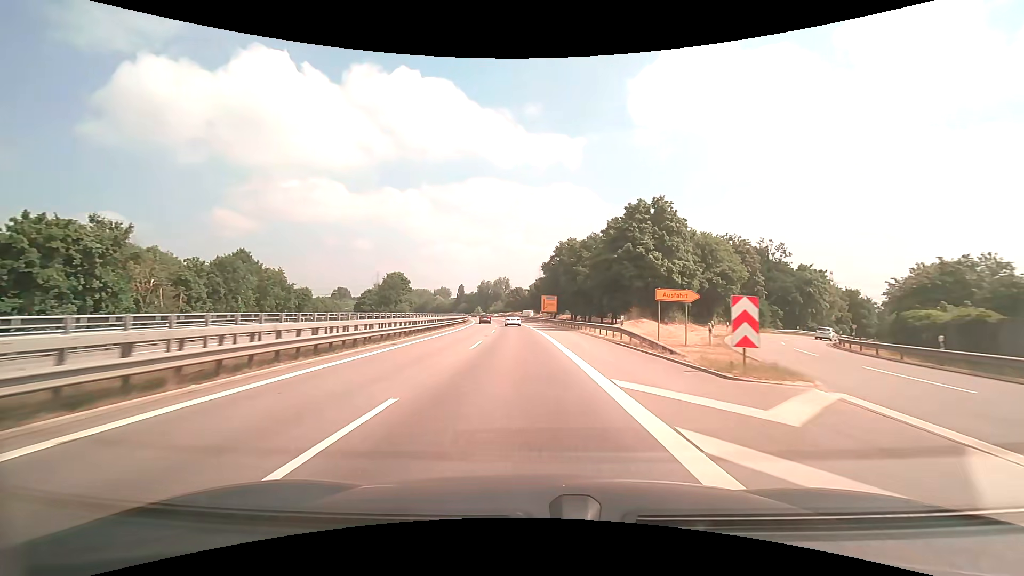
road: trunk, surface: asphalt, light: Day
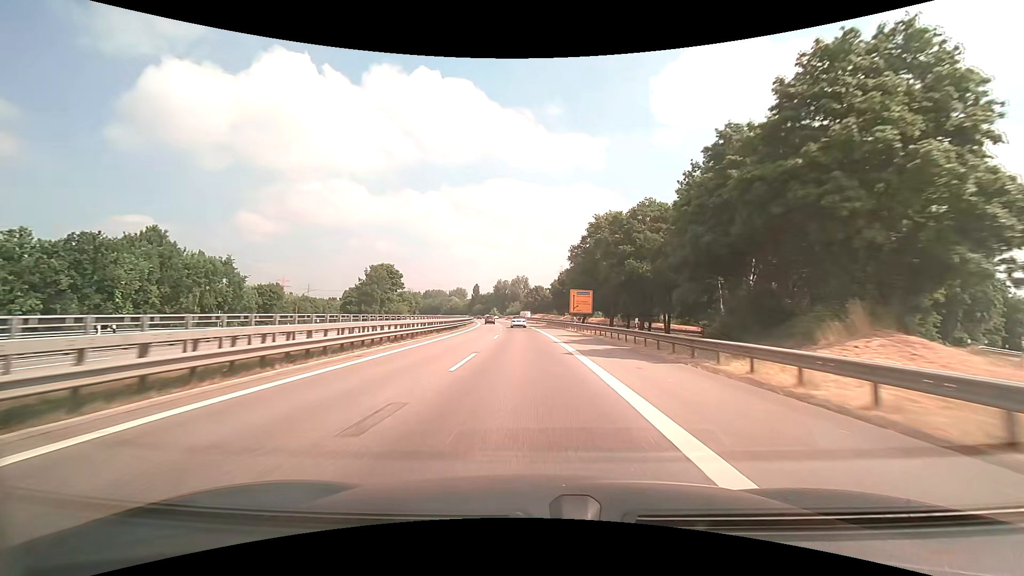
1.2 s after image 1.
(-0.5, +25.6) m; -2°
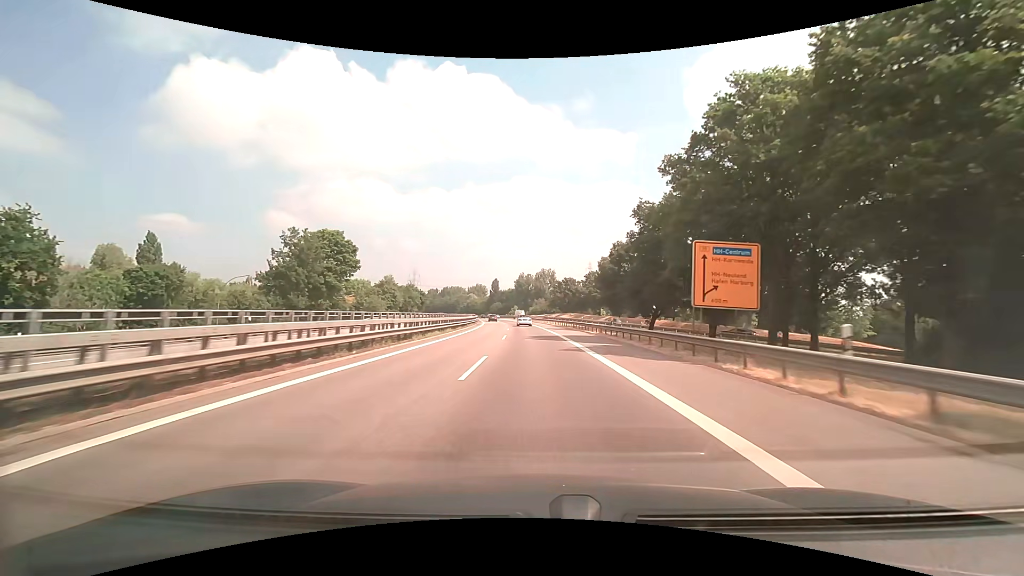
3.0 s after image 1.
(-1.1, +38.3) m; -3°
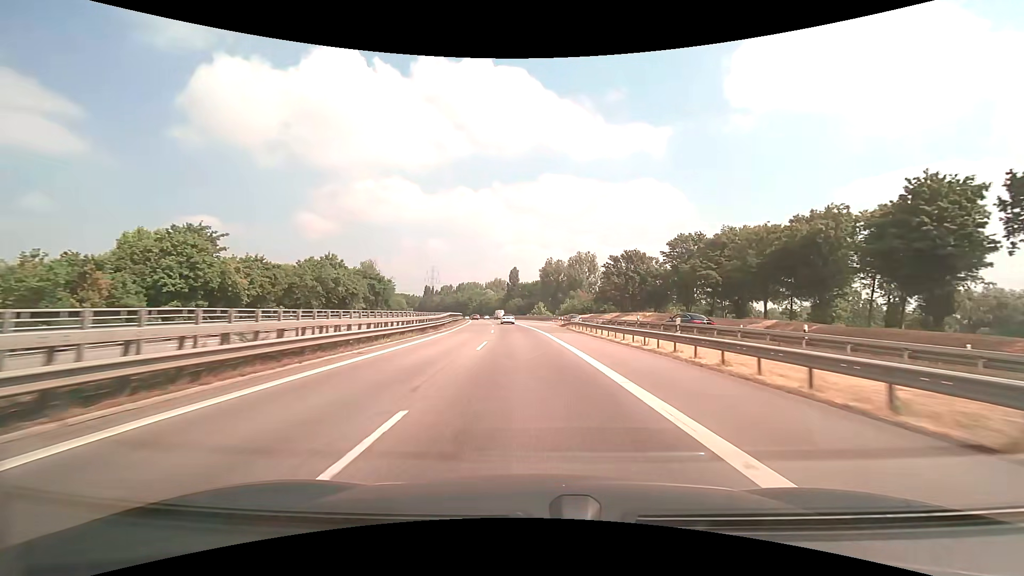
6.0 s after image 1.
(-1.4, +63.4) m; -3°
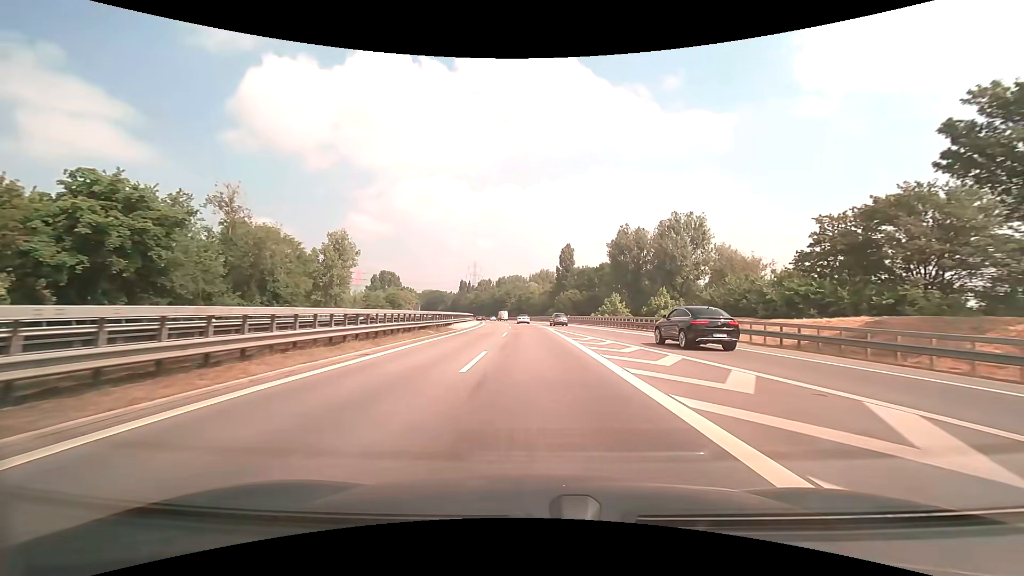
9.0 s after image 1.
(-3.3, +62.8) m; -6°
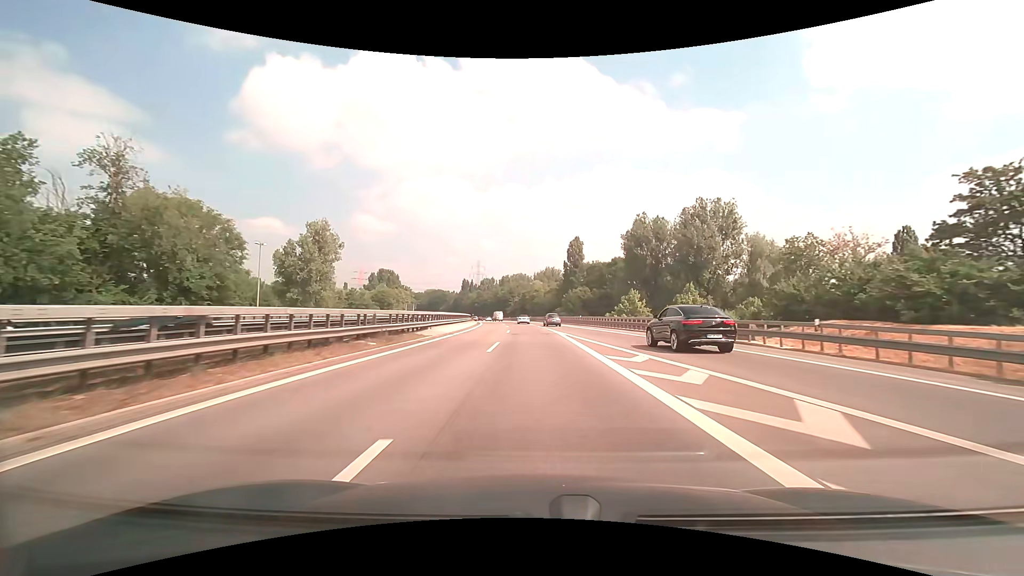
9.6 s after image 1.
(0.0, +12.3) m; 0°
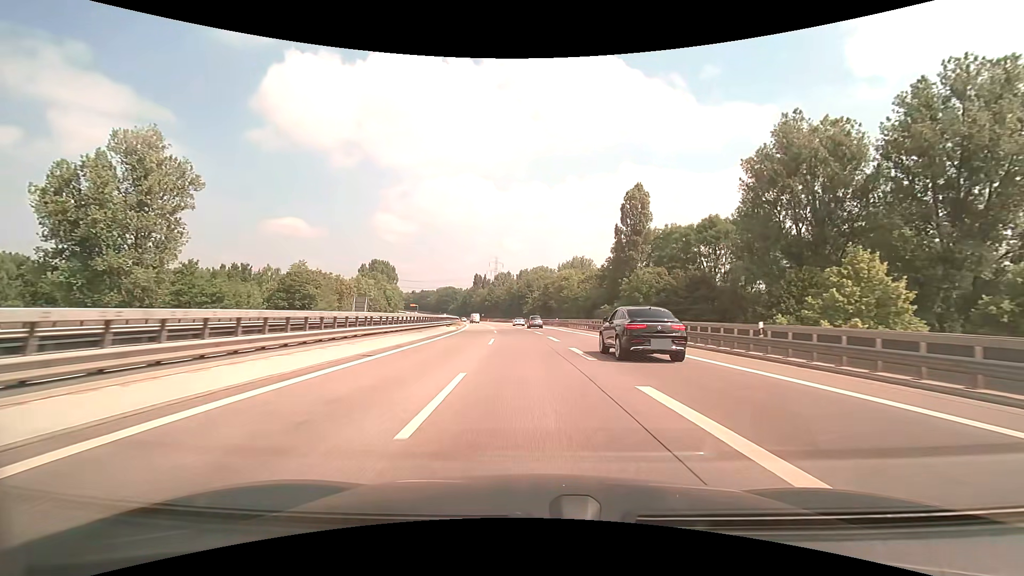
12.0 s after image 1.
(-1.0, +49.0) m; -2°
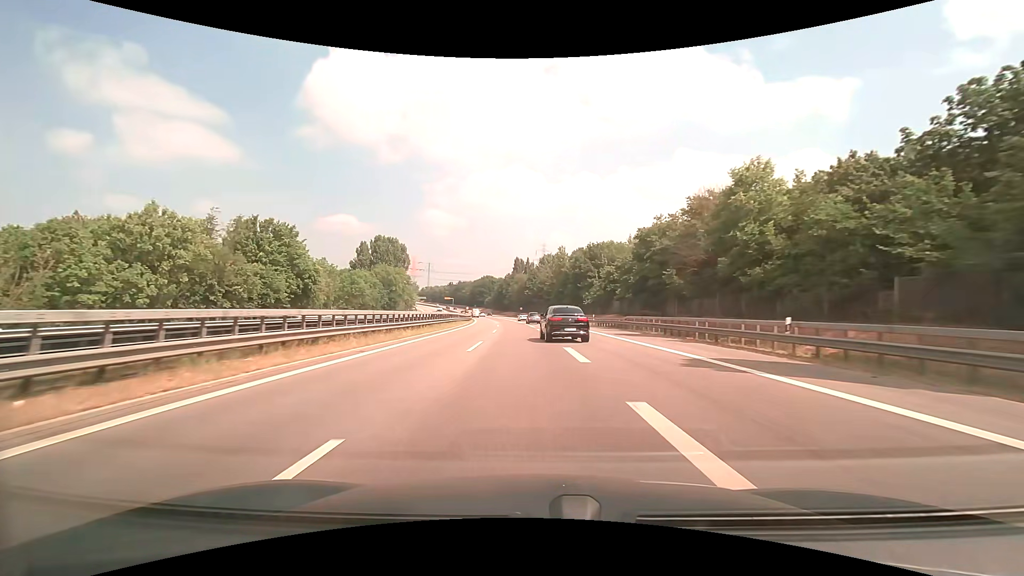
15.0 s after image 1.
(-2.8, +61.8) m; -5°
(0, +10) (0, +20) (-1, +30) (-1, +40) (-2, +50) (-3, +60) (-3, +70) (-4, +80) (-4, +90) (-5, +100) m
